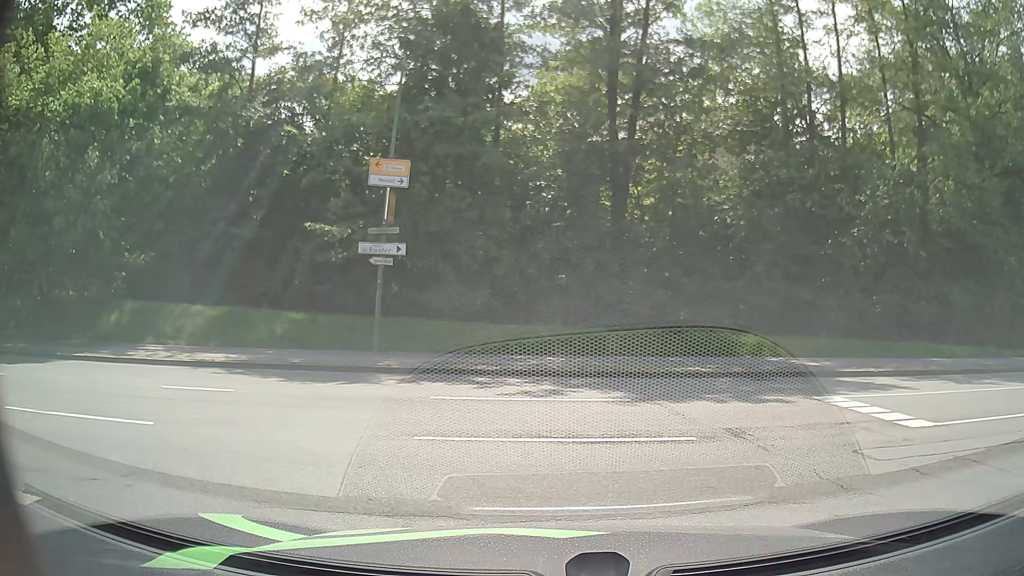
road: unclassified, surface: asphalt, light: Day
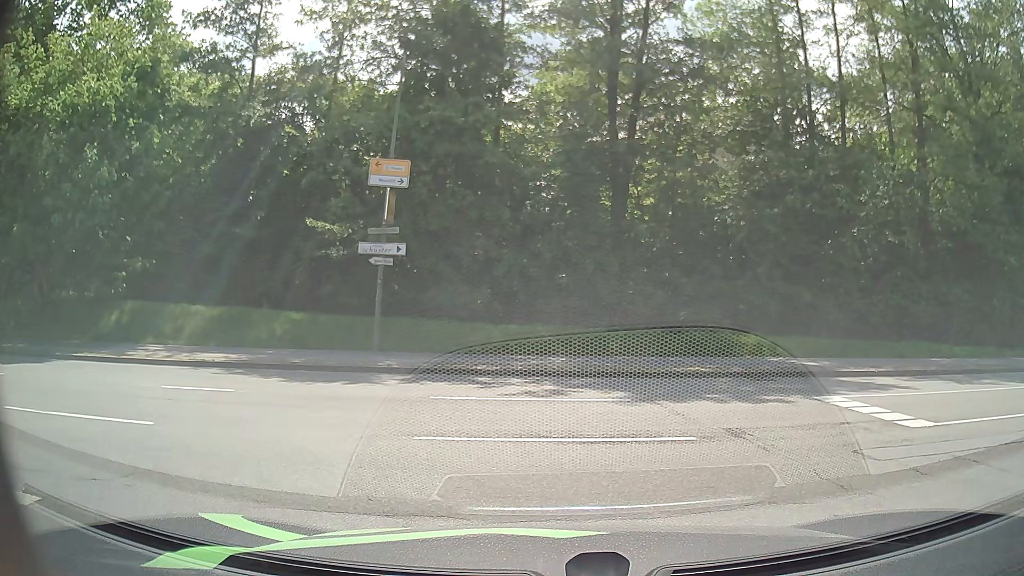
(0.0, 0.0) m; 0°
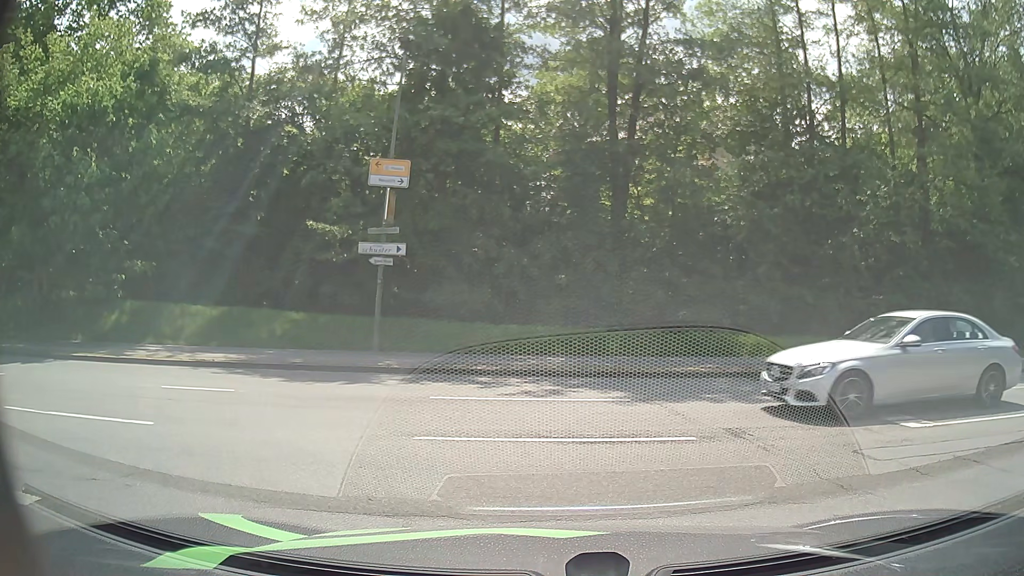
(0.0, 0.0) m; 0°
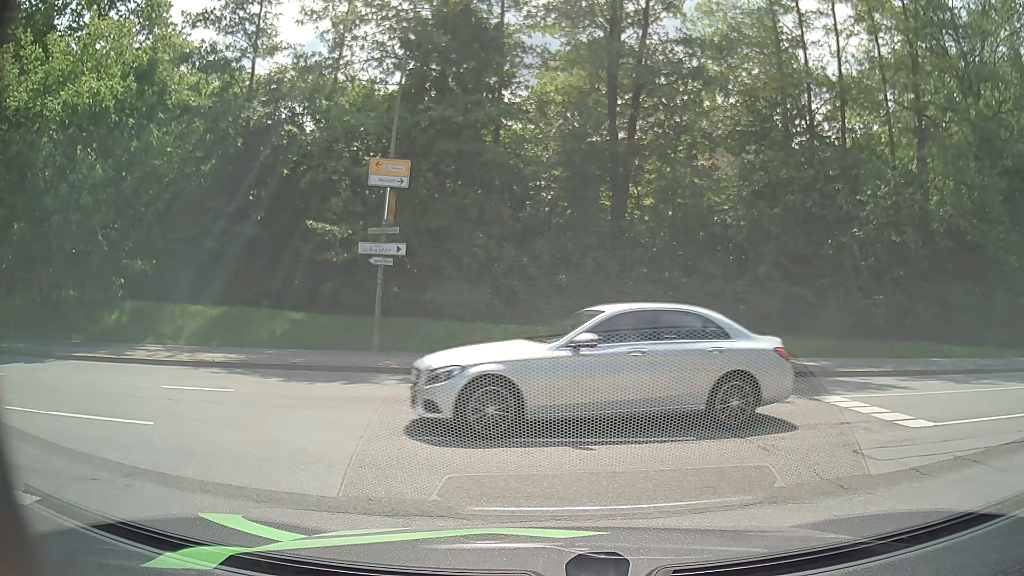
(0.0, 0.0) m; 0°
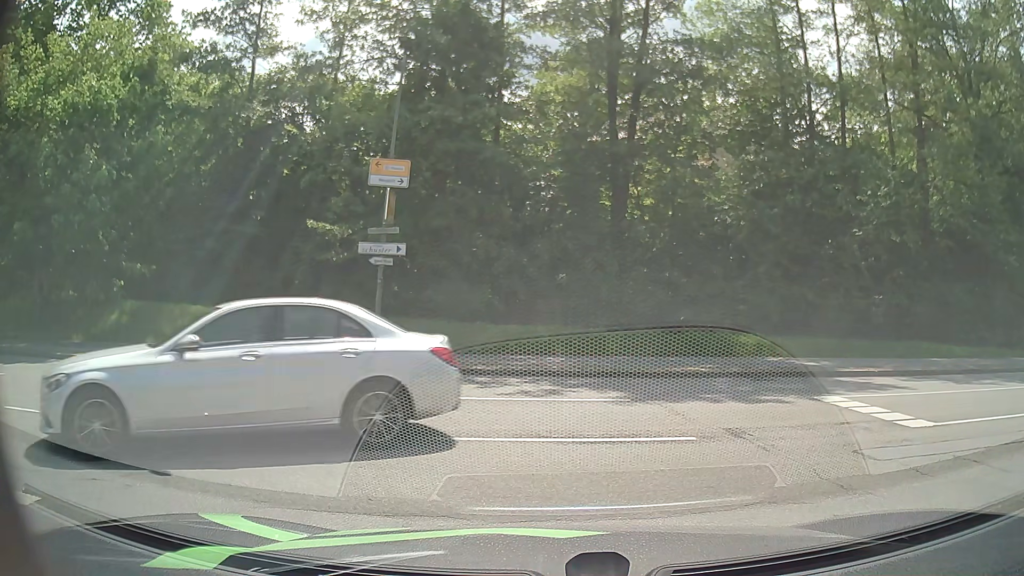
(0.0, 0.0) m; 0°
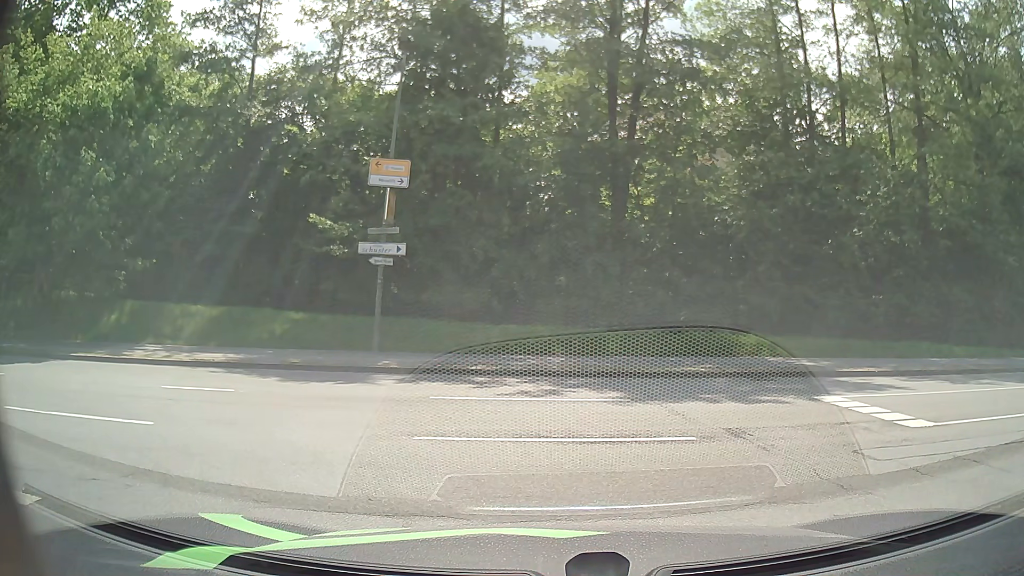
(0.0, 0.0) m; 0°
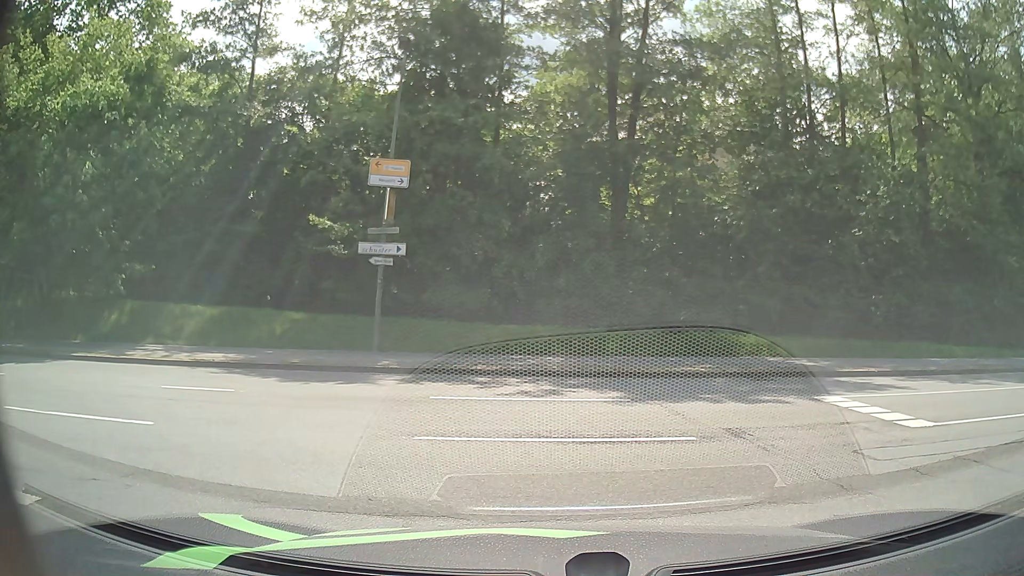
(0.0, 0.0) m; 0°
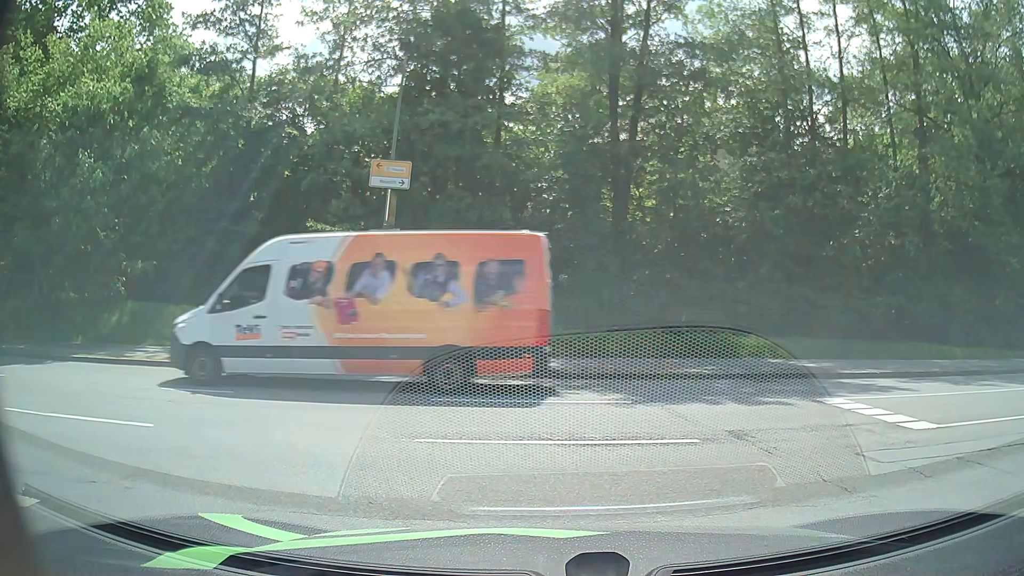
(0.0, 0.0) m; 0°
(-4, +9) (-13, +12) (-23, +12) (-33, +9) (-42, +6) (-51, +1) (-59, -5) (-67, -11) (-75, -17) (-82, -24) m
